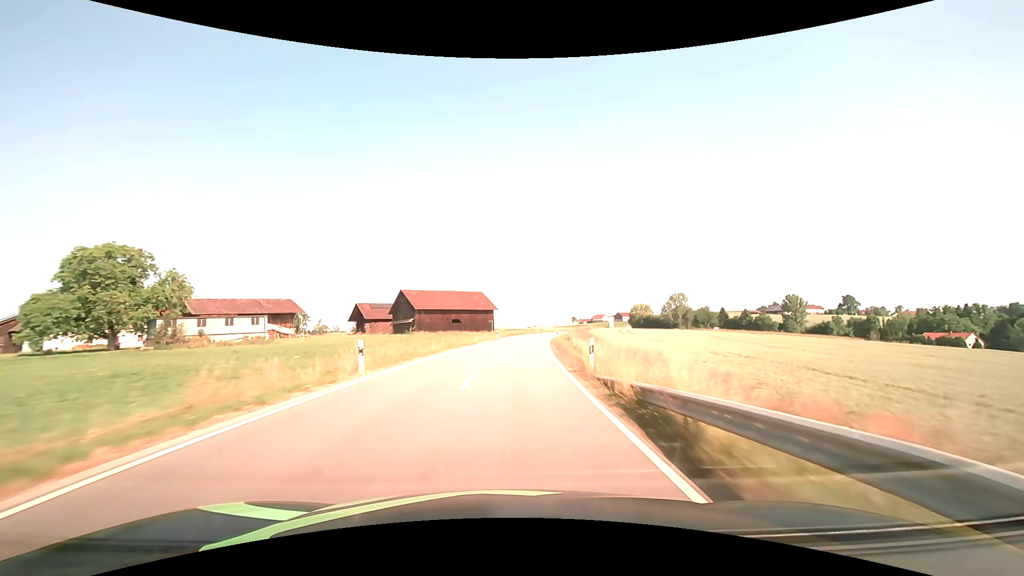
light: Day
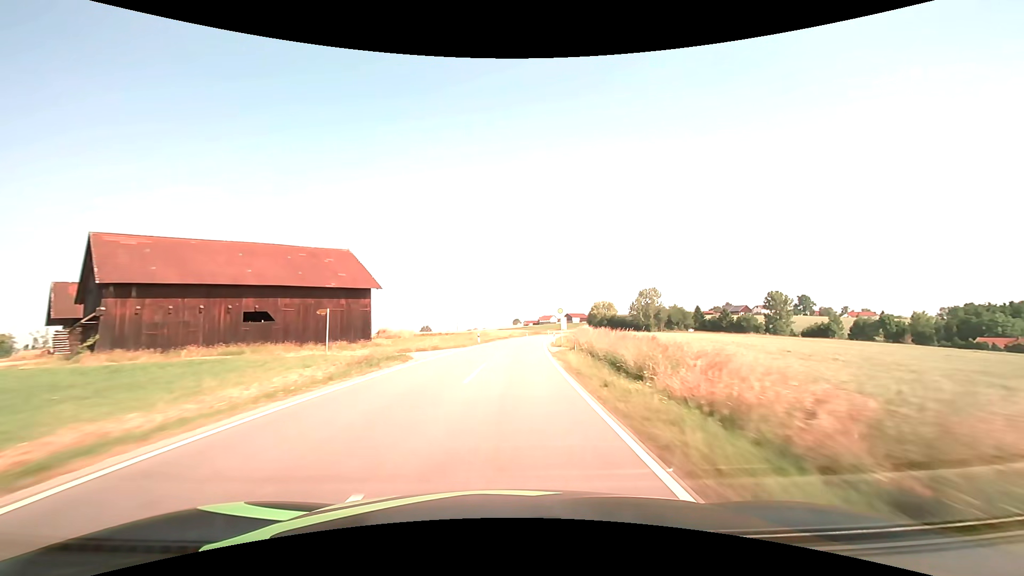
(+3.6, +59.2) m; +7°
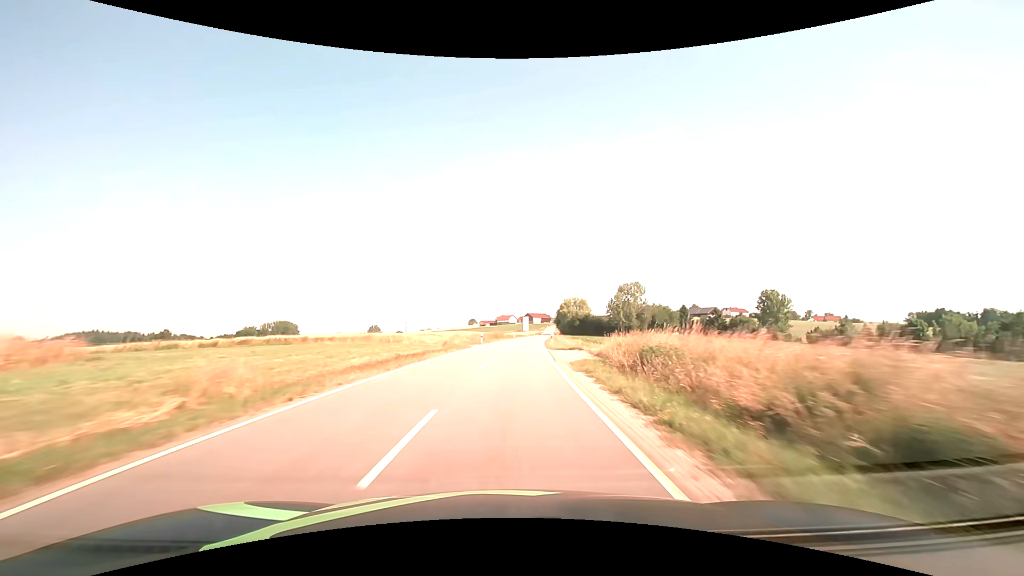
(+1.8, +44.4) m; +5°
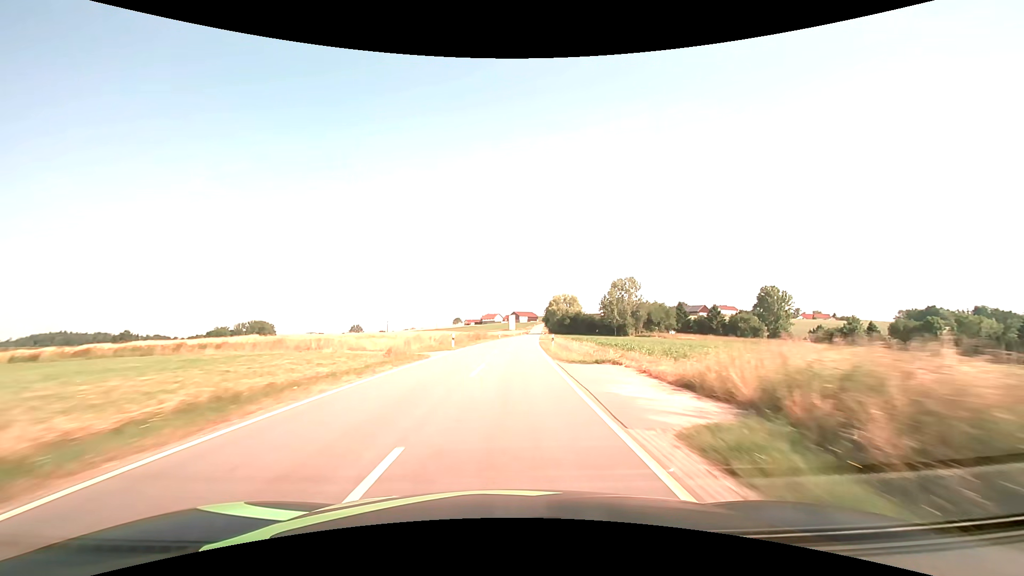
(+0.3, +14.8) m; +2°
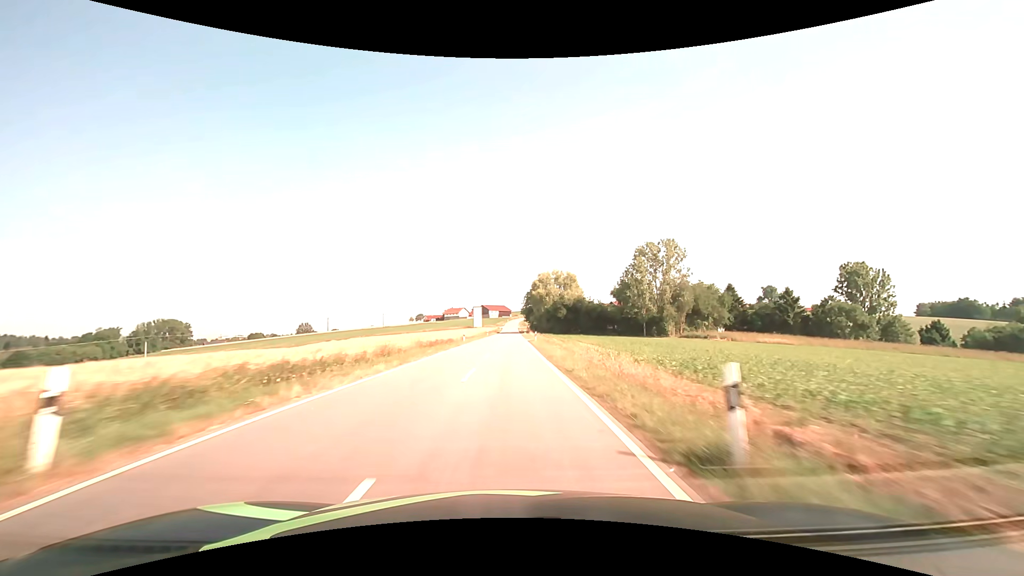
(+3.2, +74.2) m; +4°
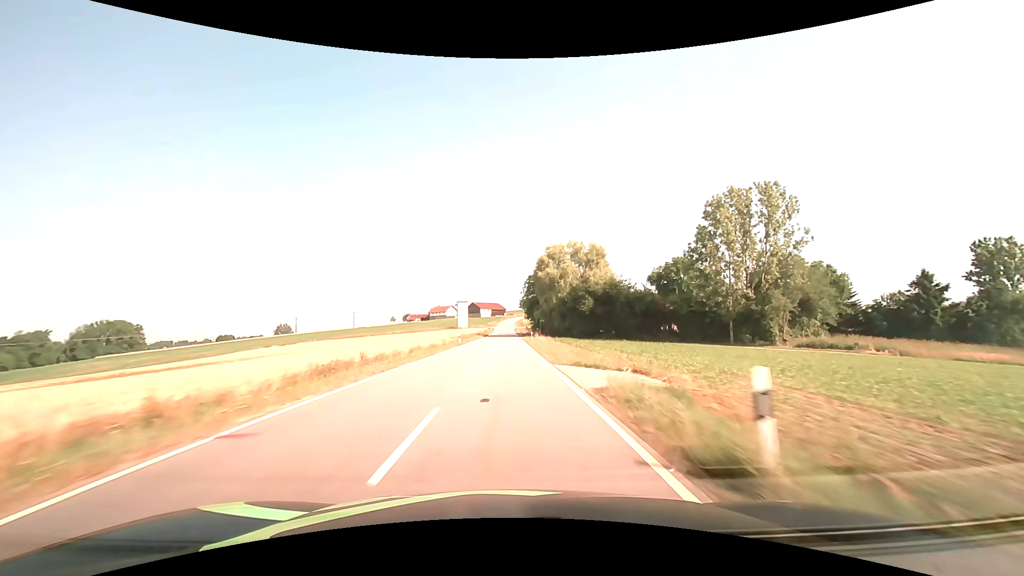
(+0.3, +44.8) m; +1°
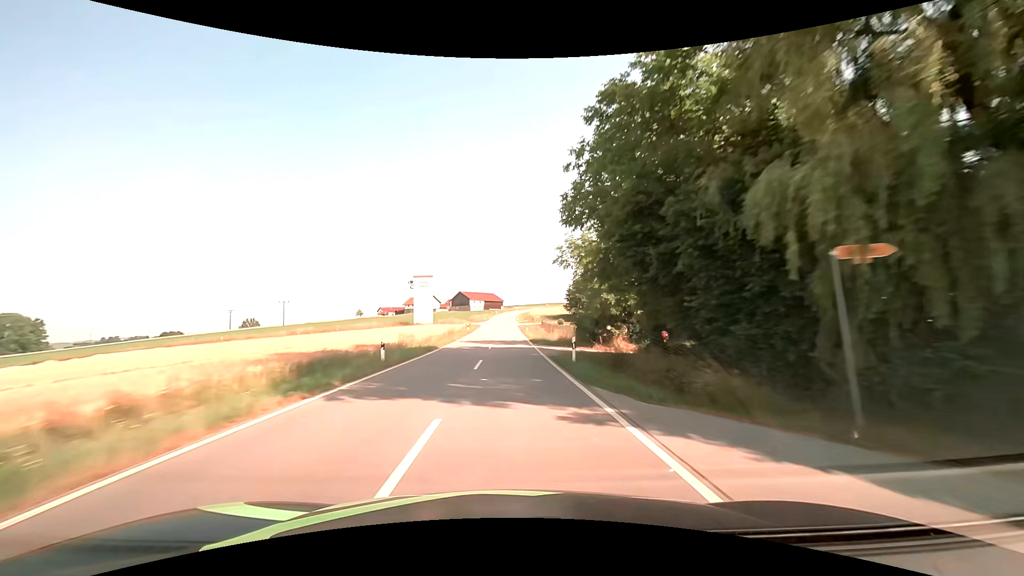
(-0.1, +74.3) m; 0°
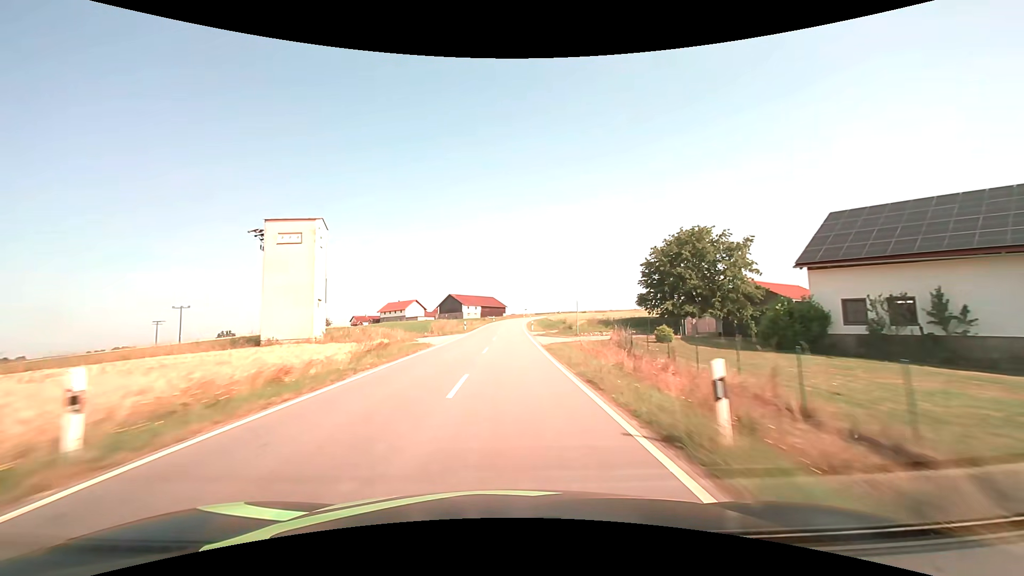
(-0.1, +54.9) m; 0°
(0, +10) (0, +20) (0, +30) (0, +40) (0, +50) (0, +60) (0, +70) (+1, +80) (+1, +90) (+2, +100) m
